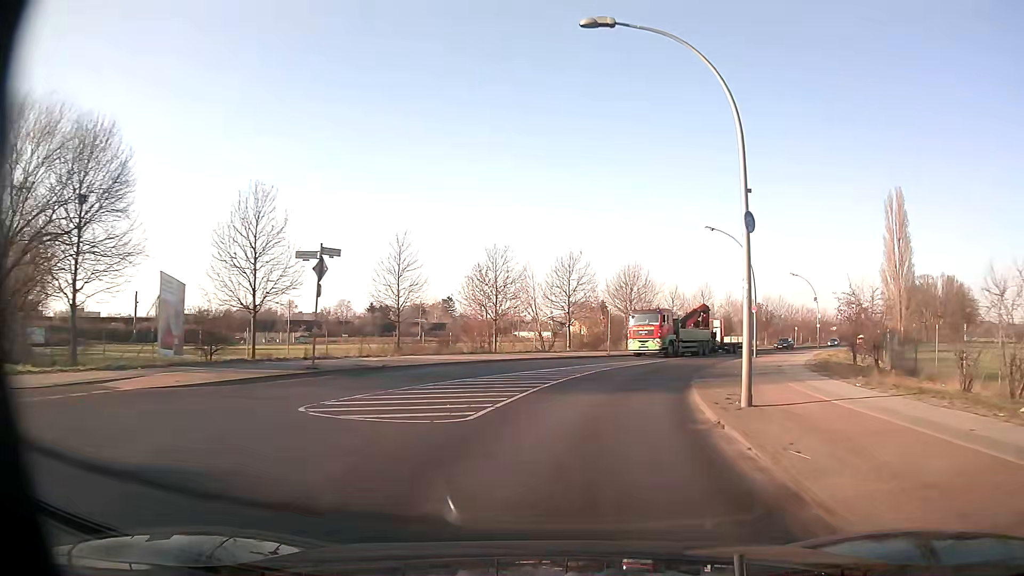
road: secondary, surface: asphalt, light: Day
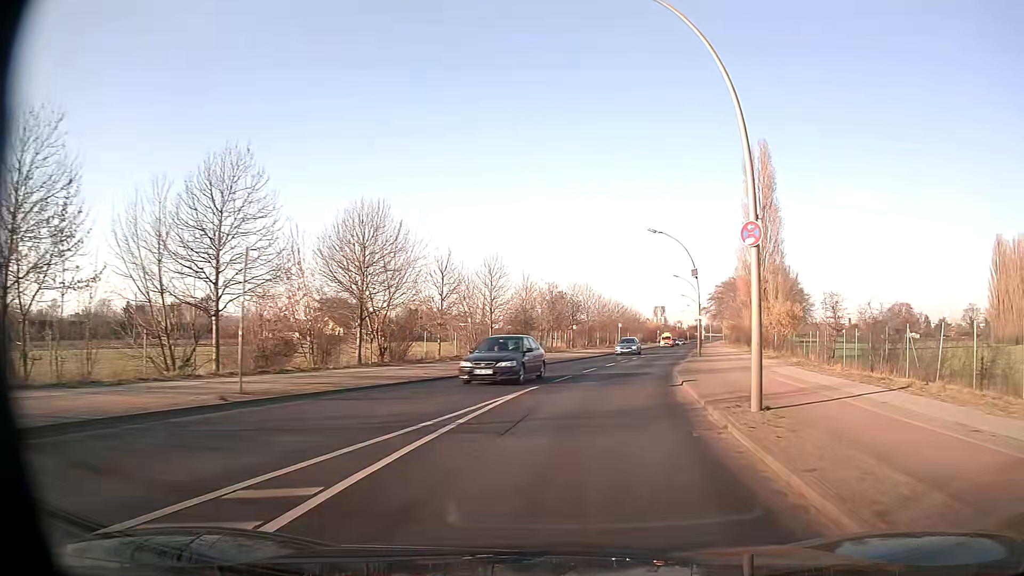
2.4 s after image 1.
(+5.0, +29.6) m; +19°
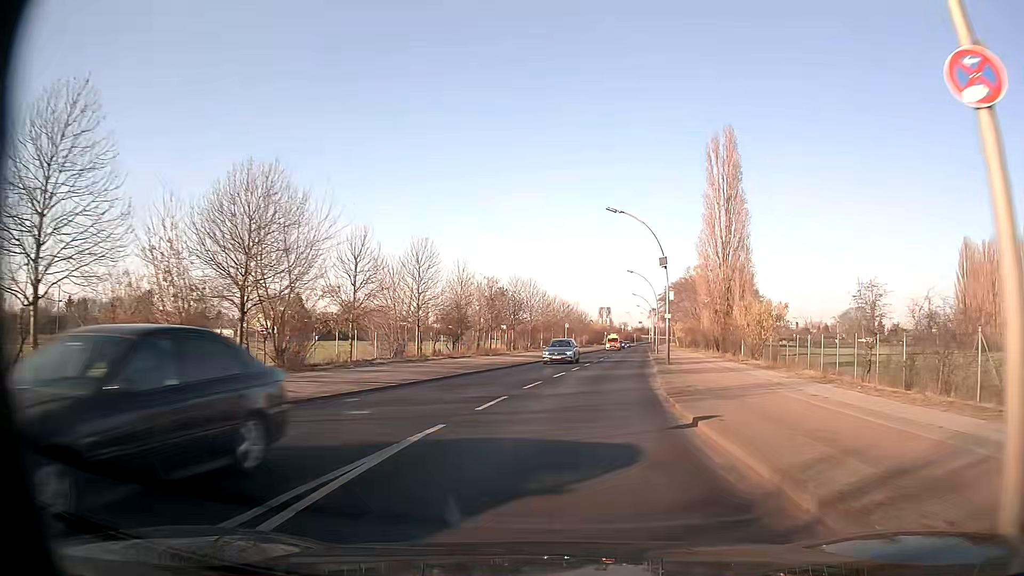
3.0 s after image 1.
(+0.3, +7.6) m; +5°
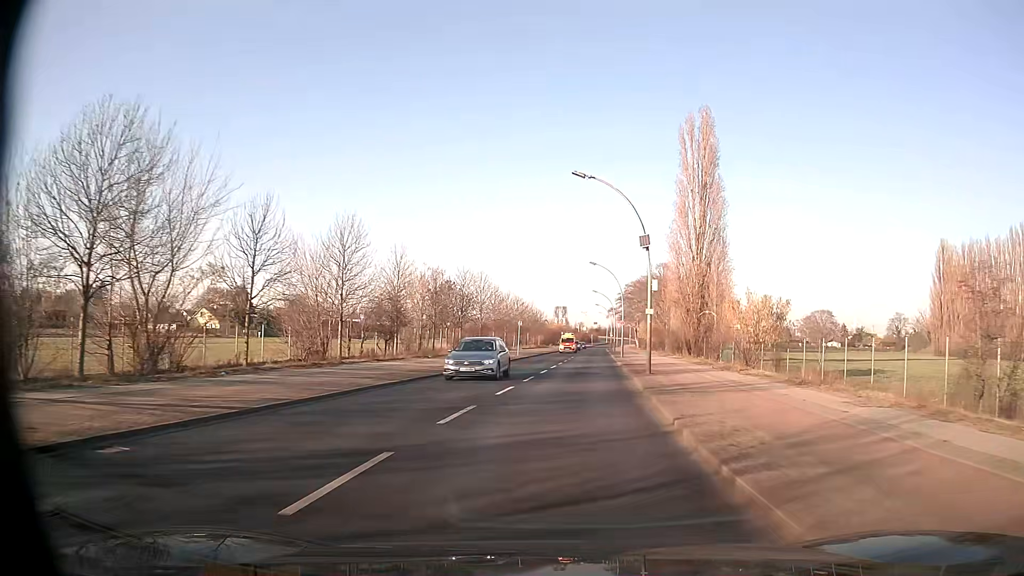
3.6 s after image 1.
(+0.3, +7.6) m; +4°
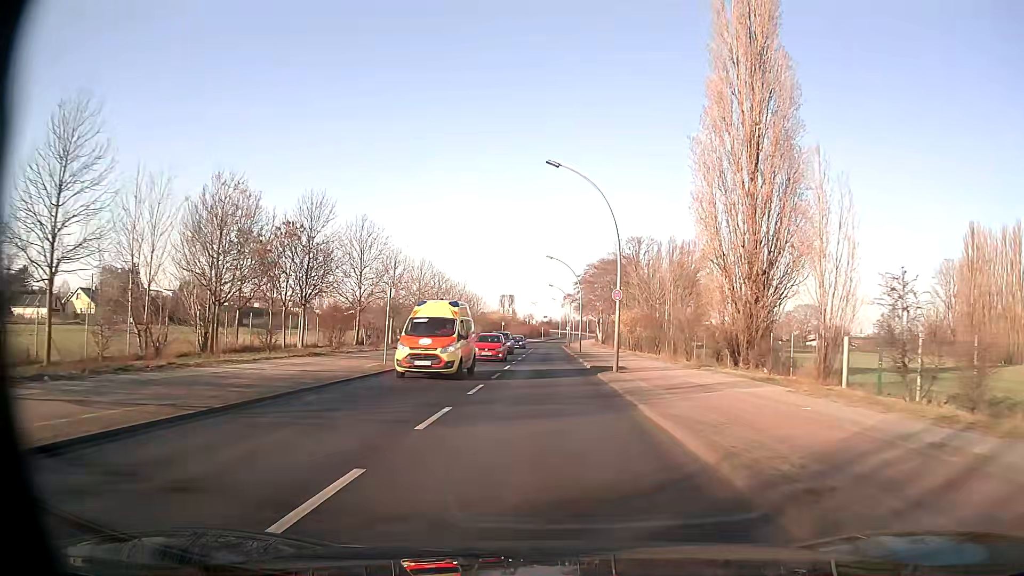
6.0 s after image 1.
(+1.9, +31.1) m; +5°
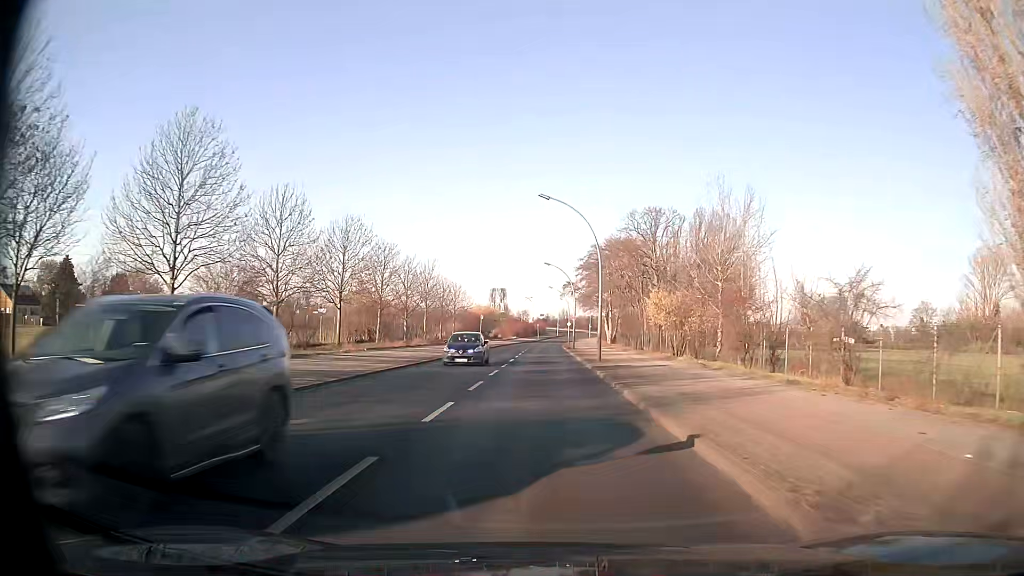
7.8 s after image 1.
(+0.1, +23.6) m; 0°
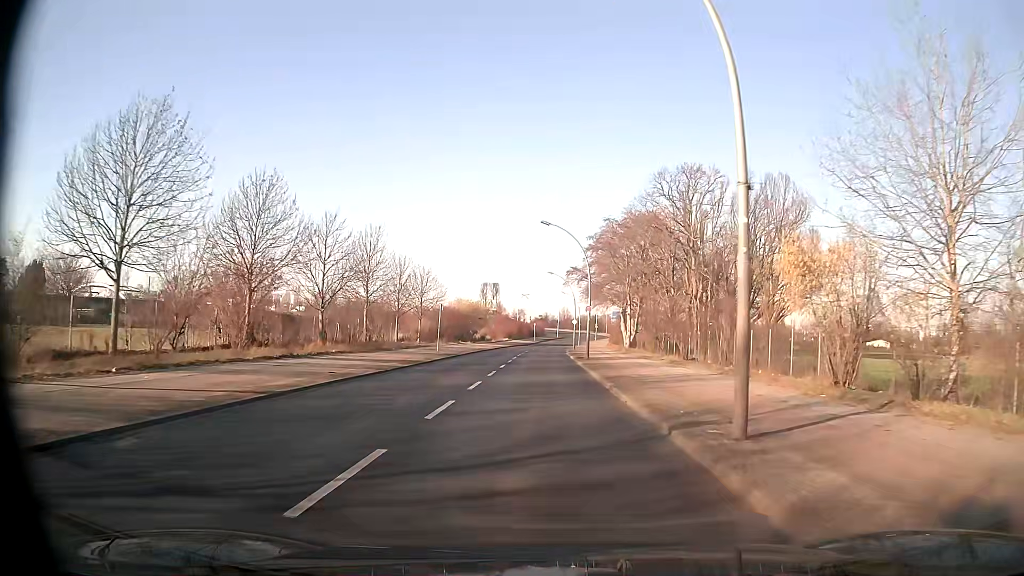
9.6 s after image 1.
(-0.1, +23.3) m; 0°
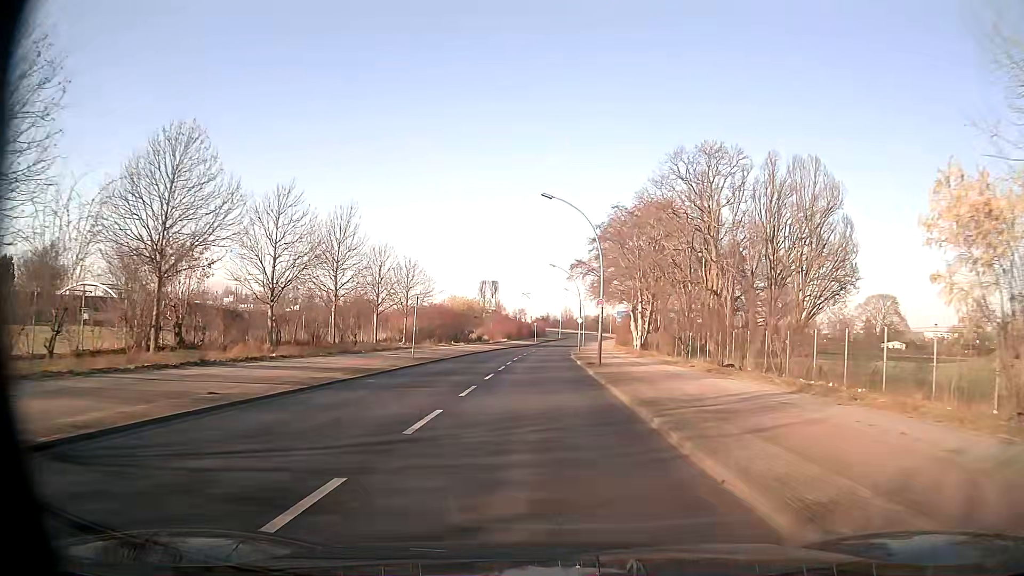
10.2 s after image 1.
(0.0, +7.7) m; 0°
